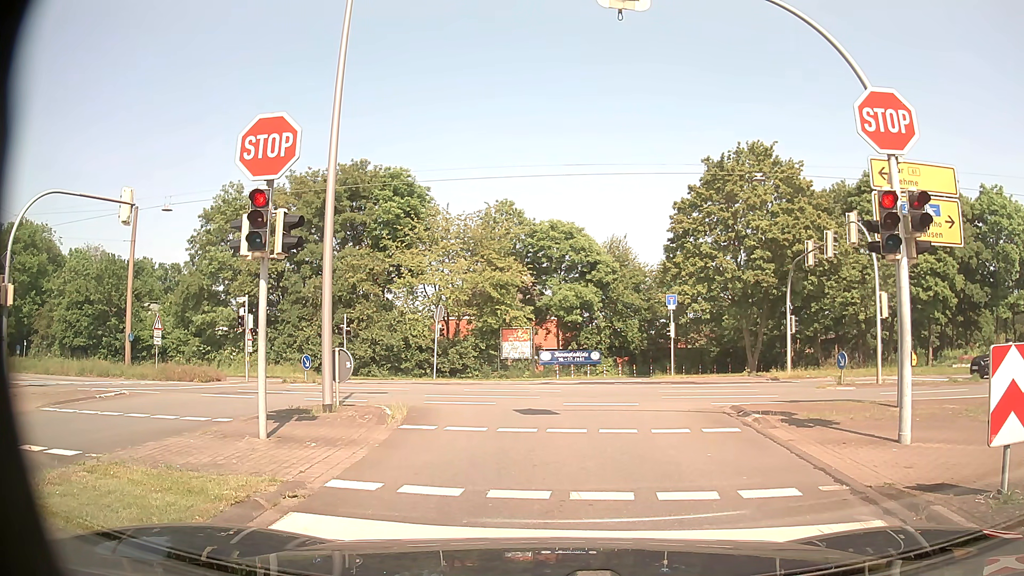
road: residential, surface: asphalt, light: Day
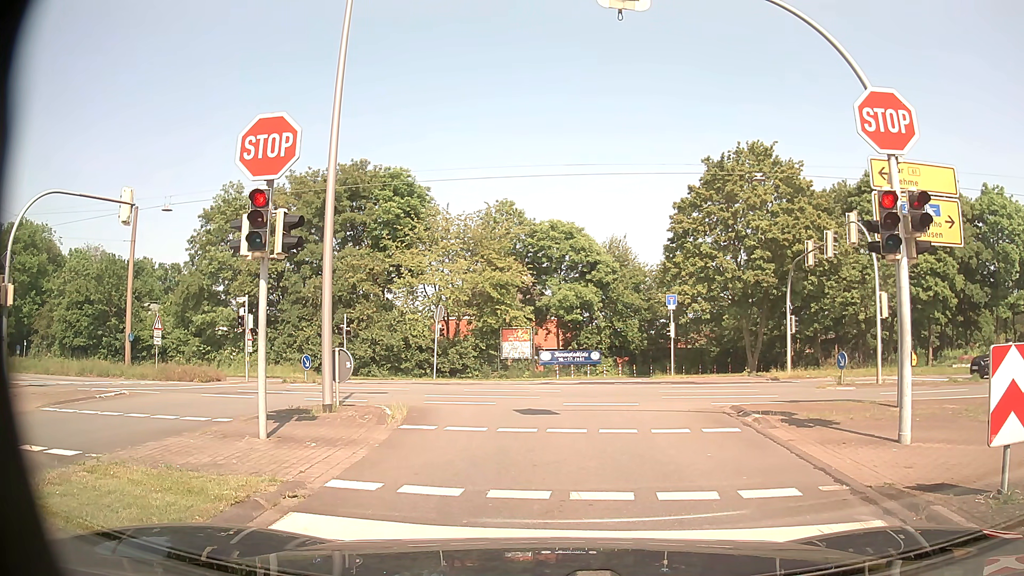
(0.0, 0.0) m; 0°
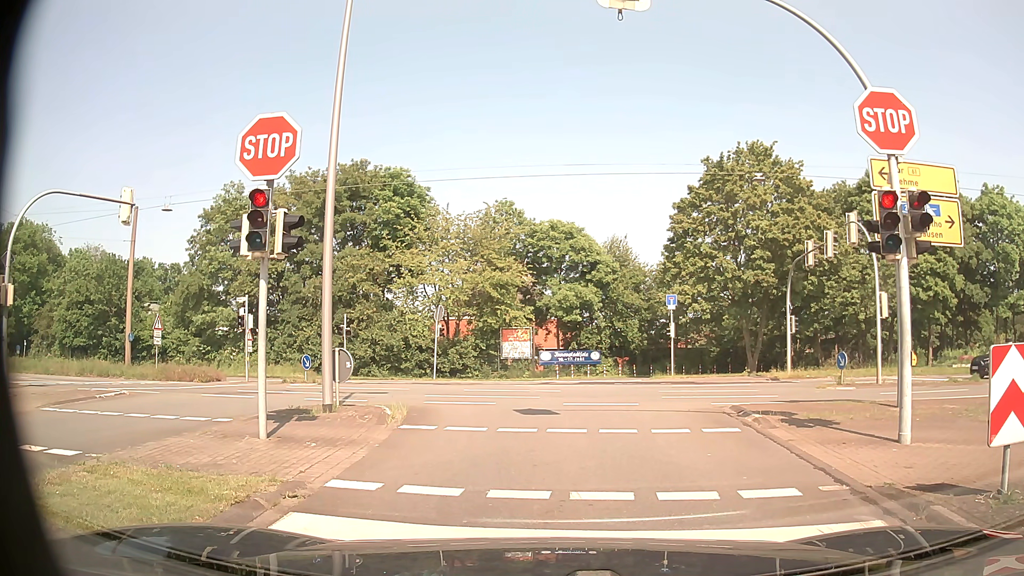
(0.0, 0.0) m; 0°
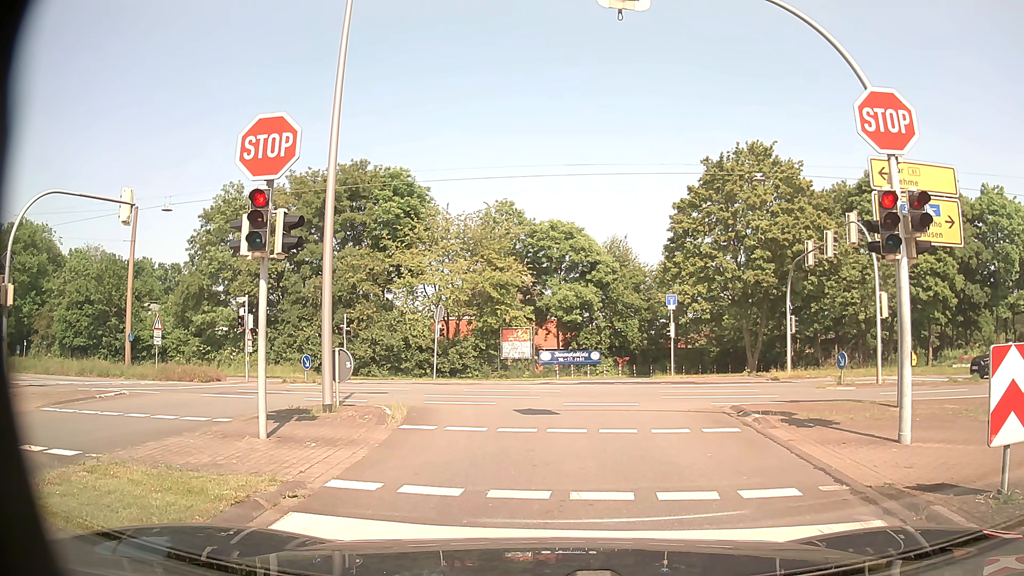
(0.0, 0.0) m; 0°
